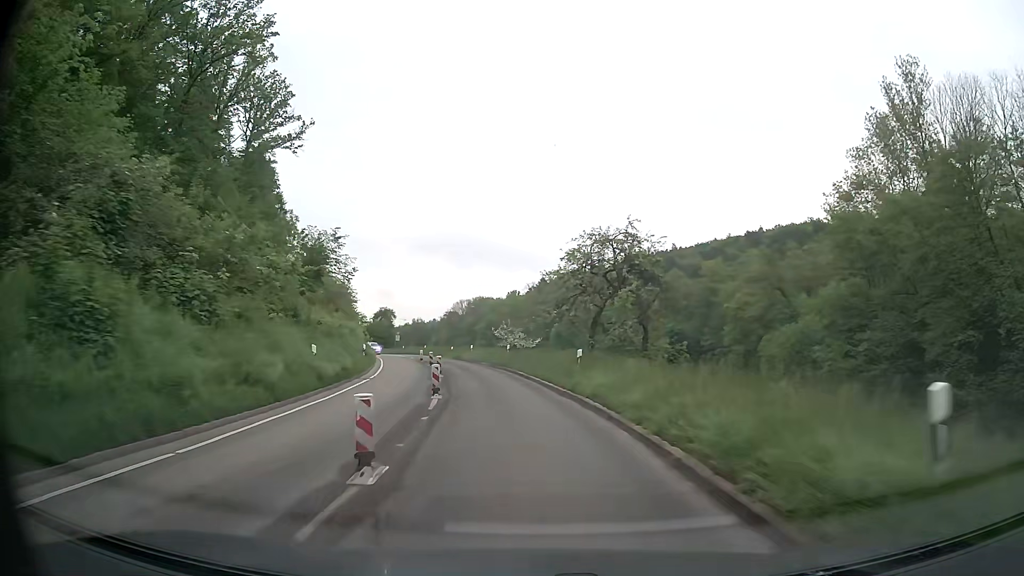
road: secondary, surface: asphalt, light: Day
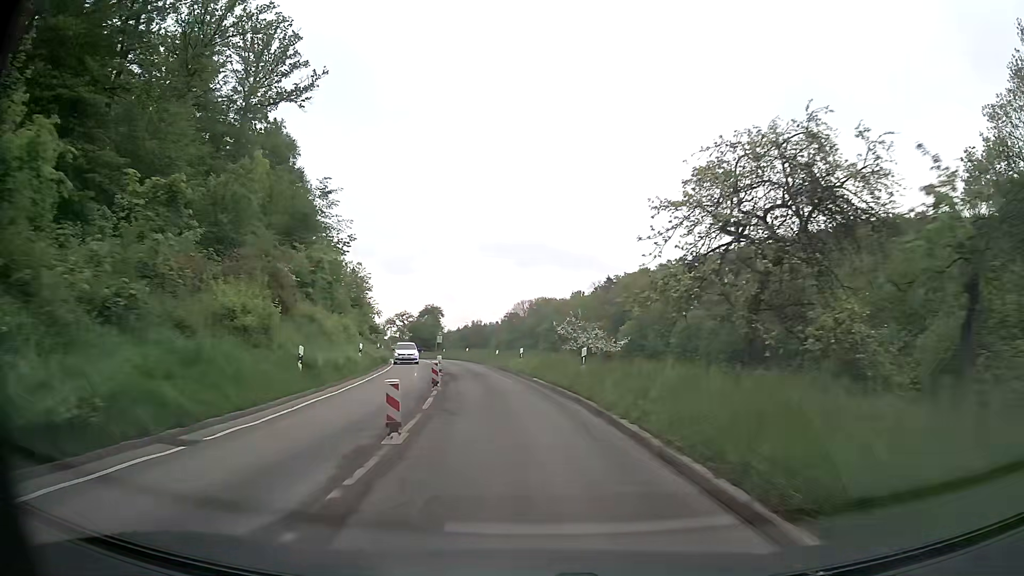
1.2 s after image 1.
(-1.0, +17.8) m; -6°
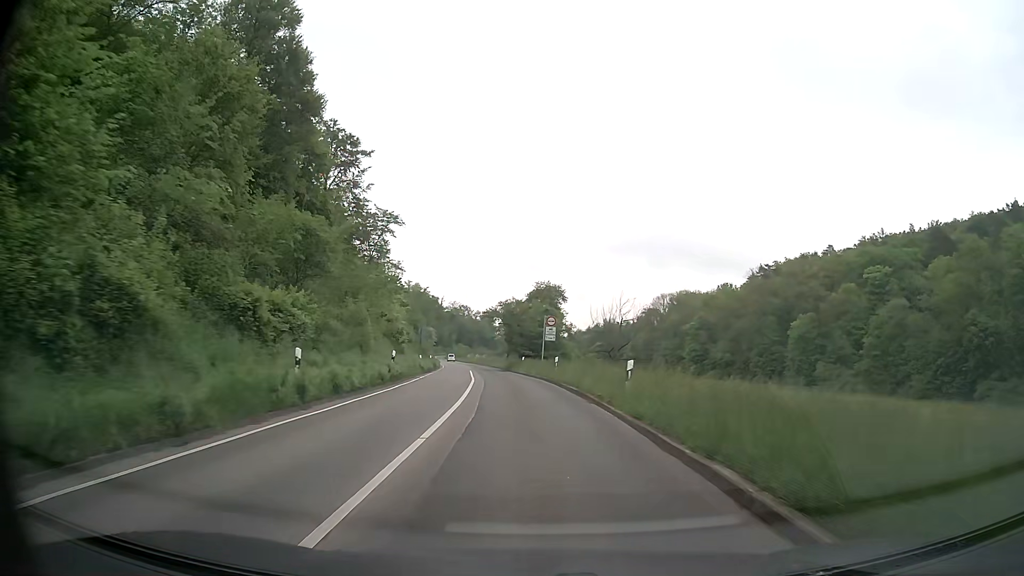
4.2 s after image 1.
(-4.7, +44.2) m; -11°
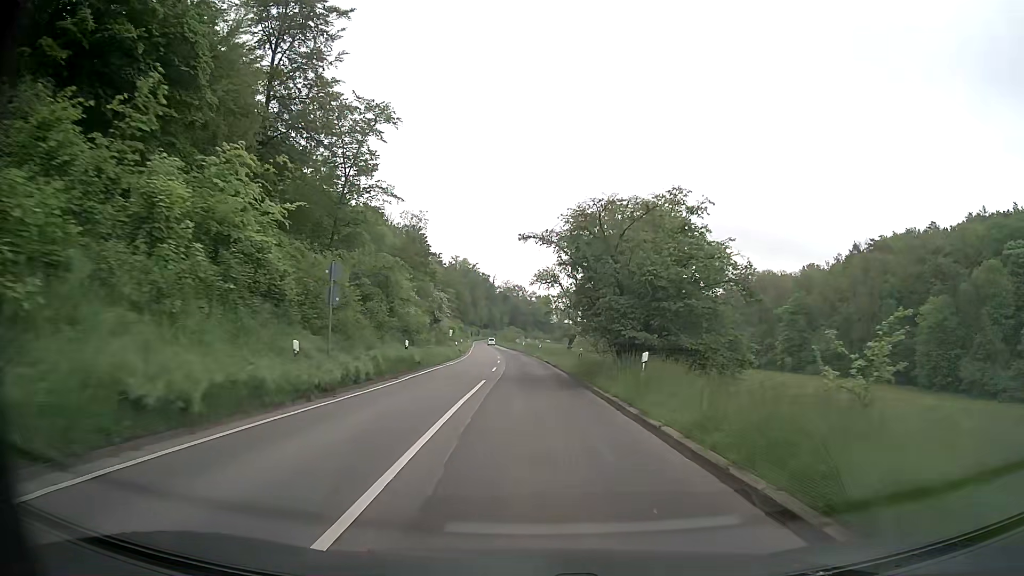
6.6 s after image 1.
(-1.9, +36.3) m; -5°
(0, +10) (0, +20) (0, +30) (0, +40) (-1, +50) (-1, +60) (-2, +70) (-3, +80) (-4, +90) (-5, +100) m
